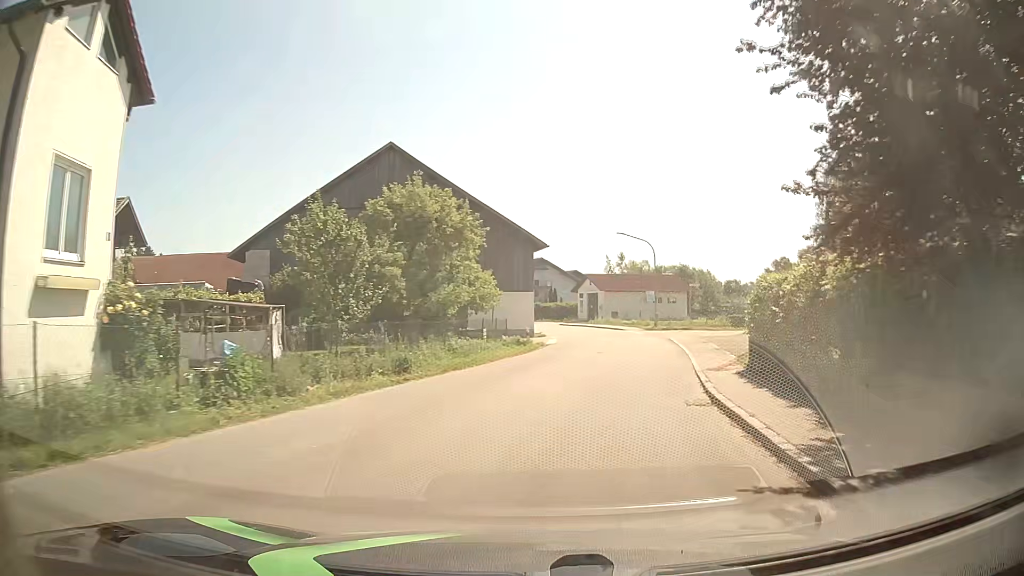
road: secondary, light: Day
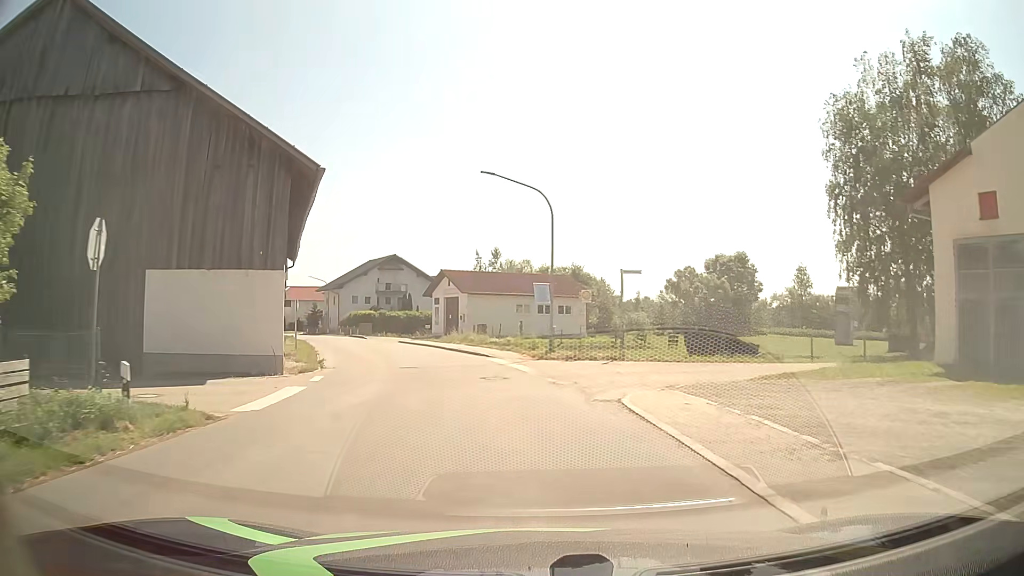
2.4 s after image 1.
(+3.2, +24.3) m; +10°
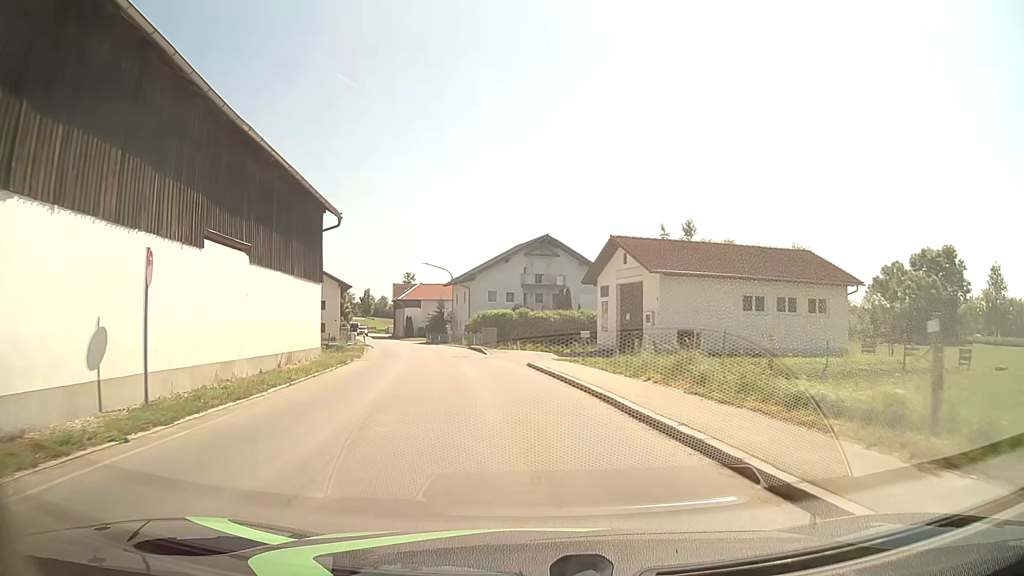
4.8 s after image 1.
(-2.9, +24.2) m; -15°
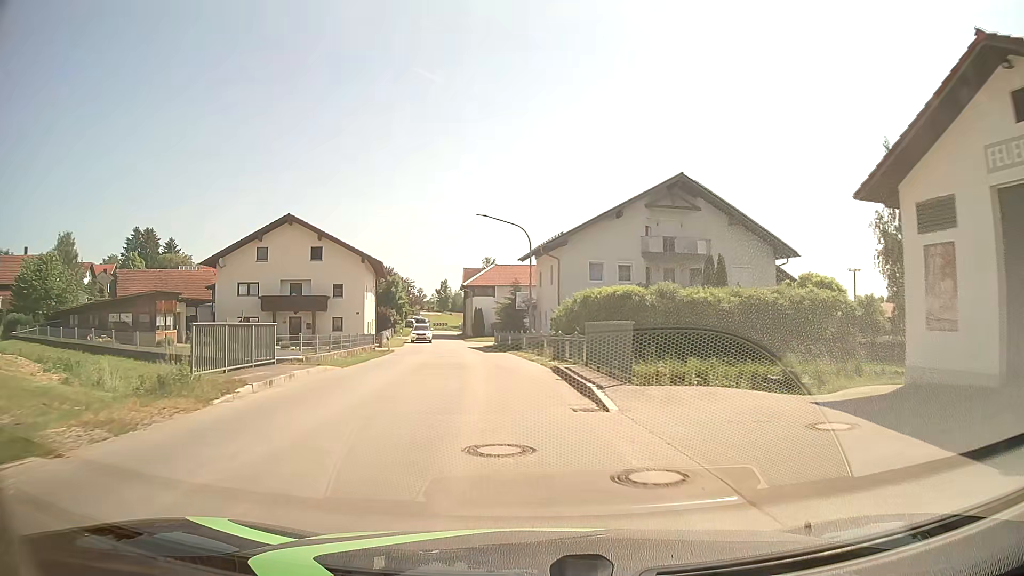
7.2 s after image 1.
(-1.9, +24.9) m; -8°
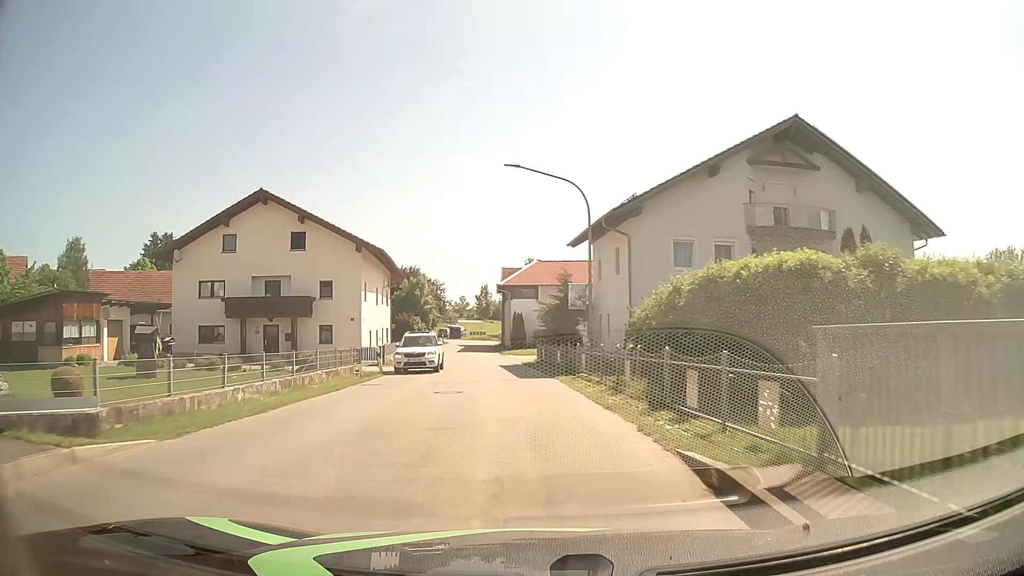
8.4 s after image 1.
(-0.5, +12.9) m; -4°
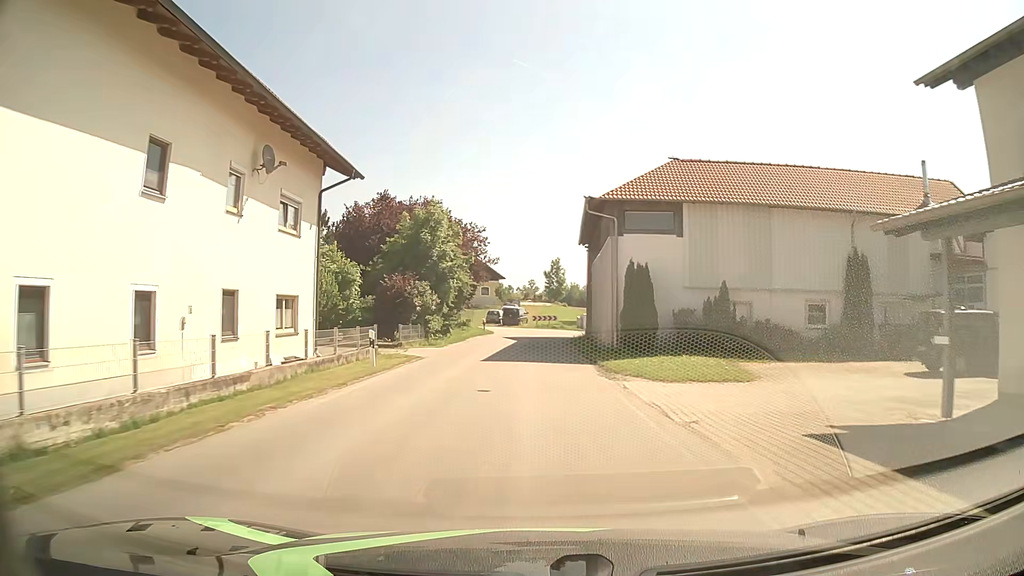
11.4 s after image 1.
(-2.4, +33.5) m; -6°
